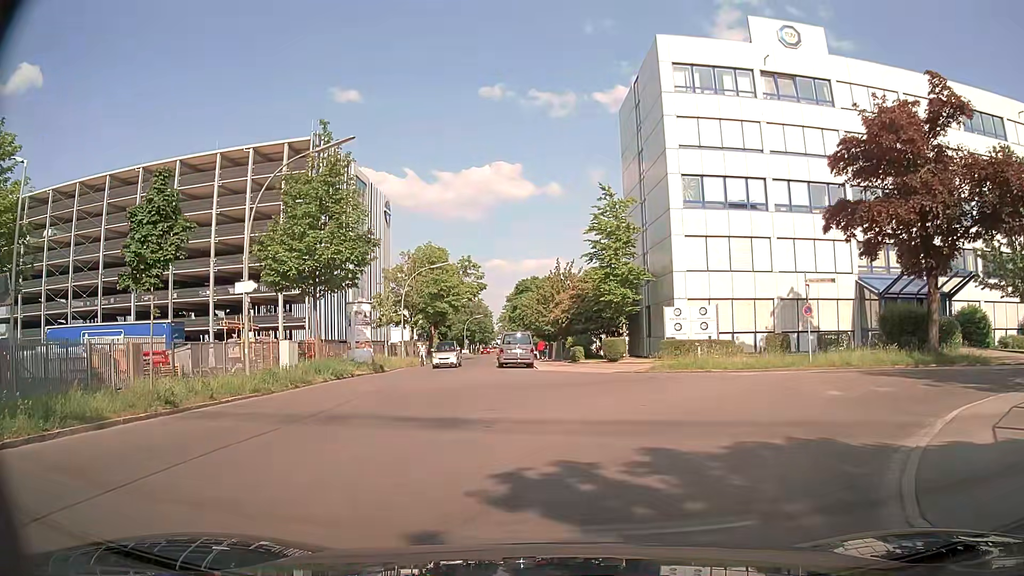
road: residential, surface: asphalt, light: Day
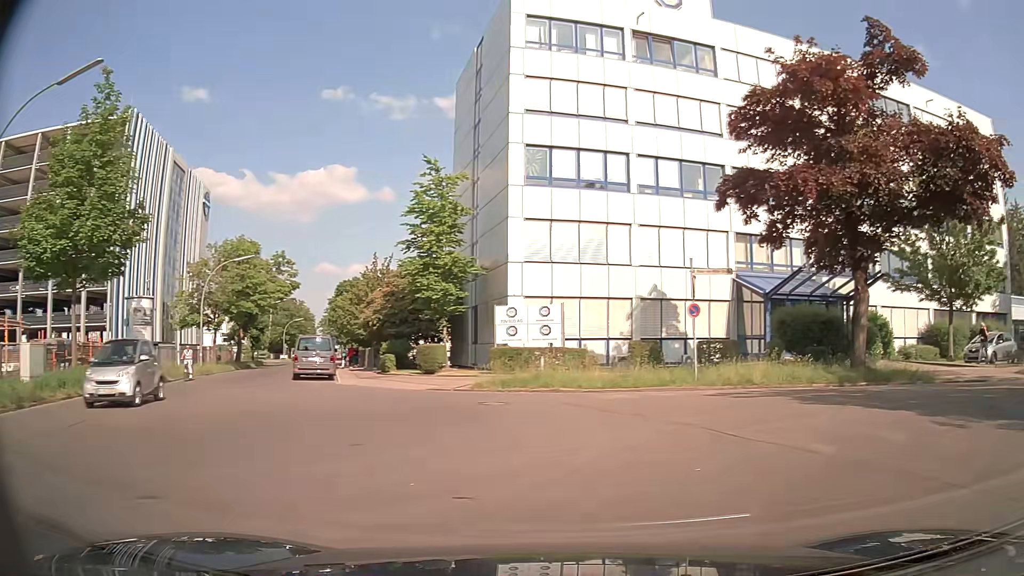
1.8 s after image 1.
(+0.4, +6.9) m; +13°
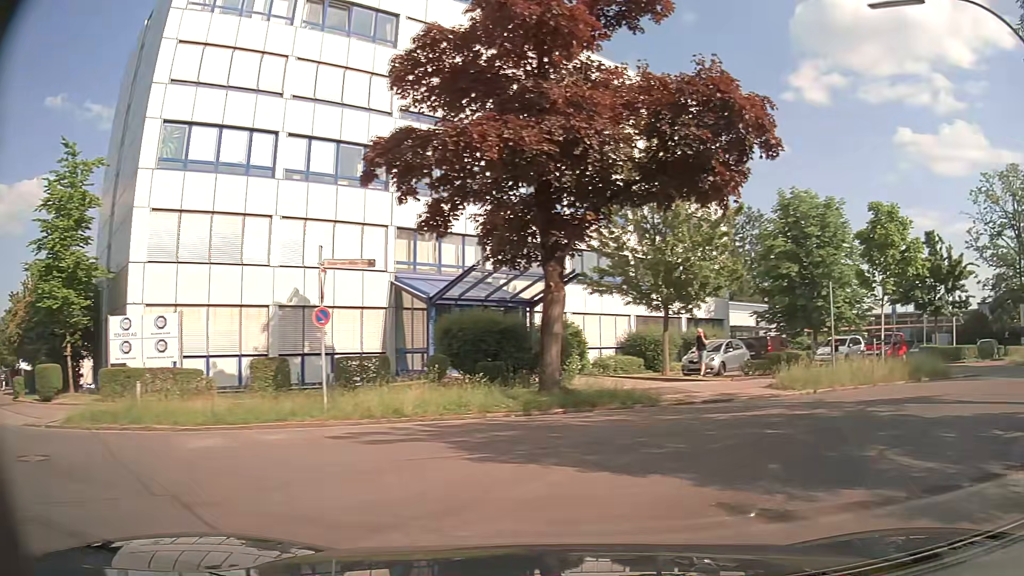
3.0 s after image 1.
(+1.1, +5.1) m; +26°
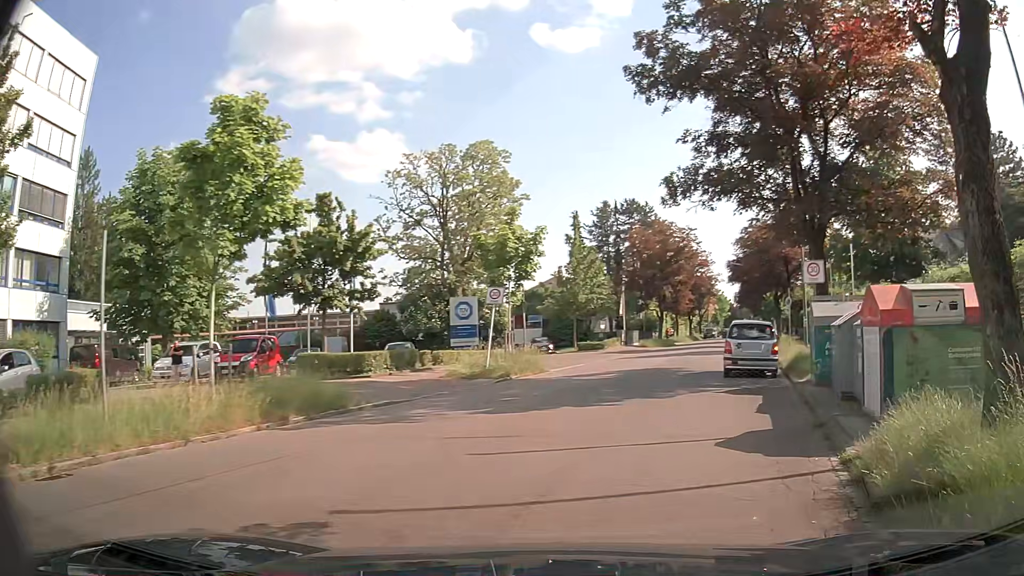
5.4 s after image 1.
(+4.8, +9.5) m; +52°
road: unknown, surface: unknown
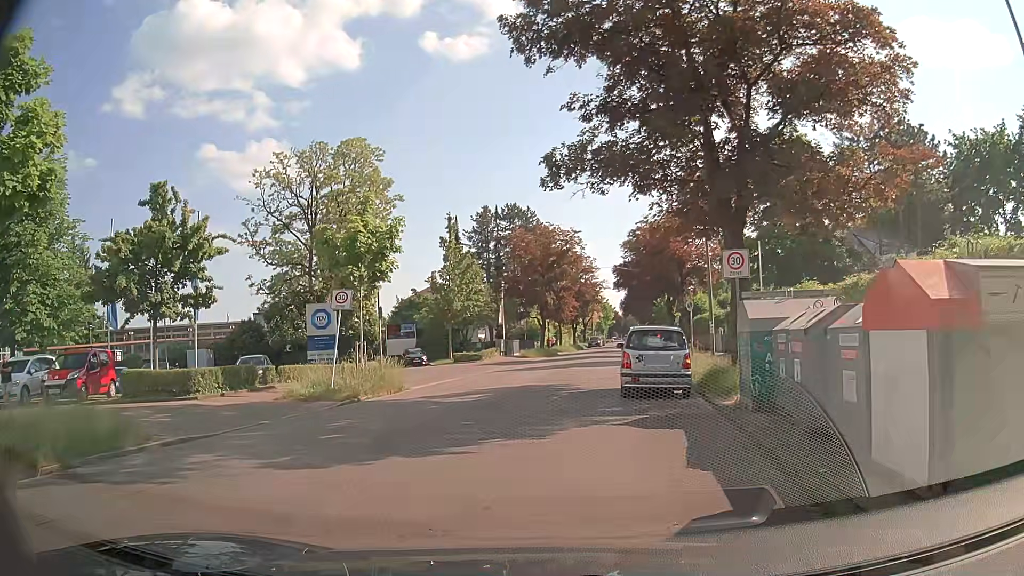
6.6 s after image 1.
(+0.5, +3.8) m; +9°
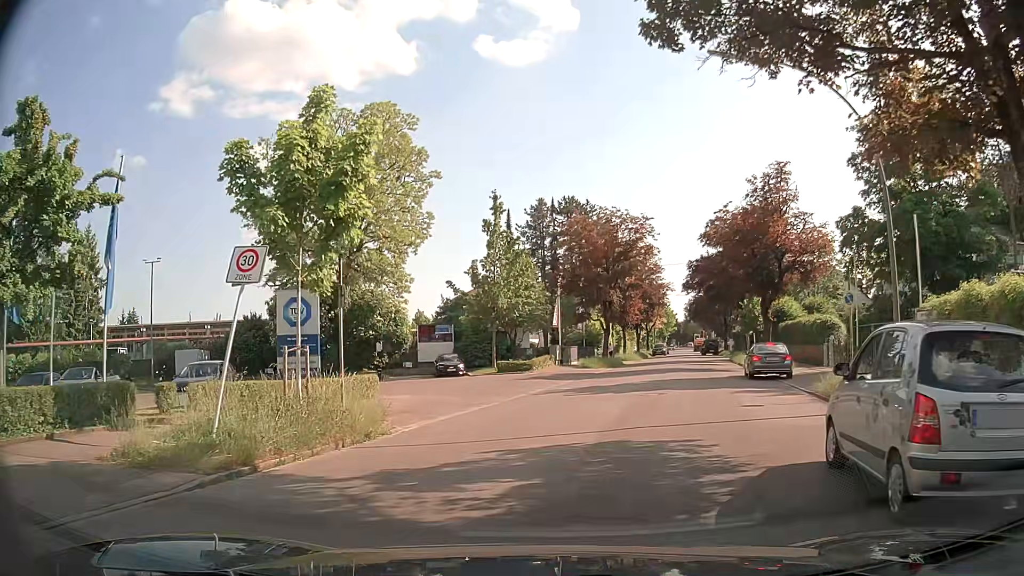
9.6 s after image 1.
(-0.2, +10.0) m; -3°
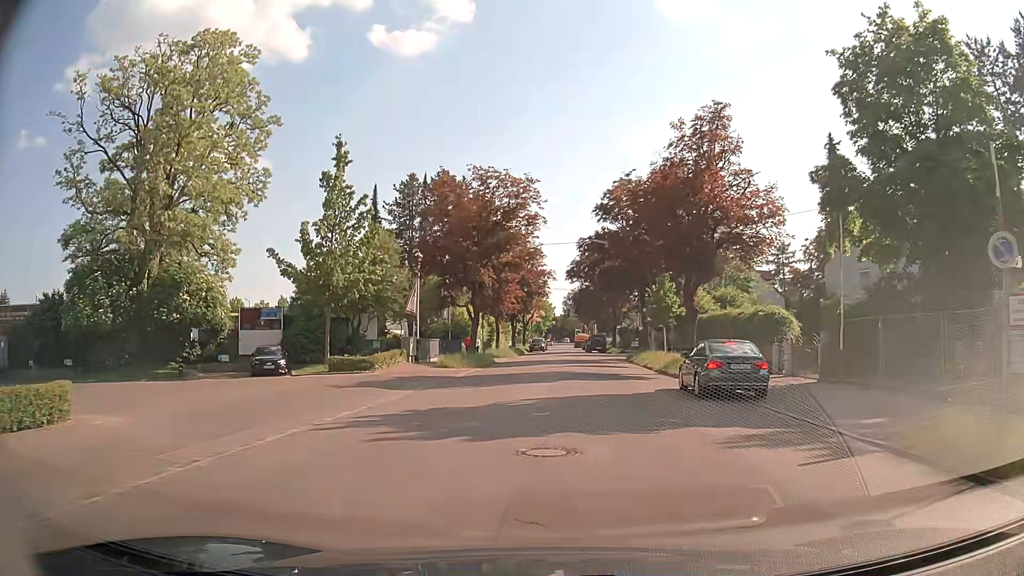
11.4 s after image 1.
(+1.0, +10.5) m; +10°
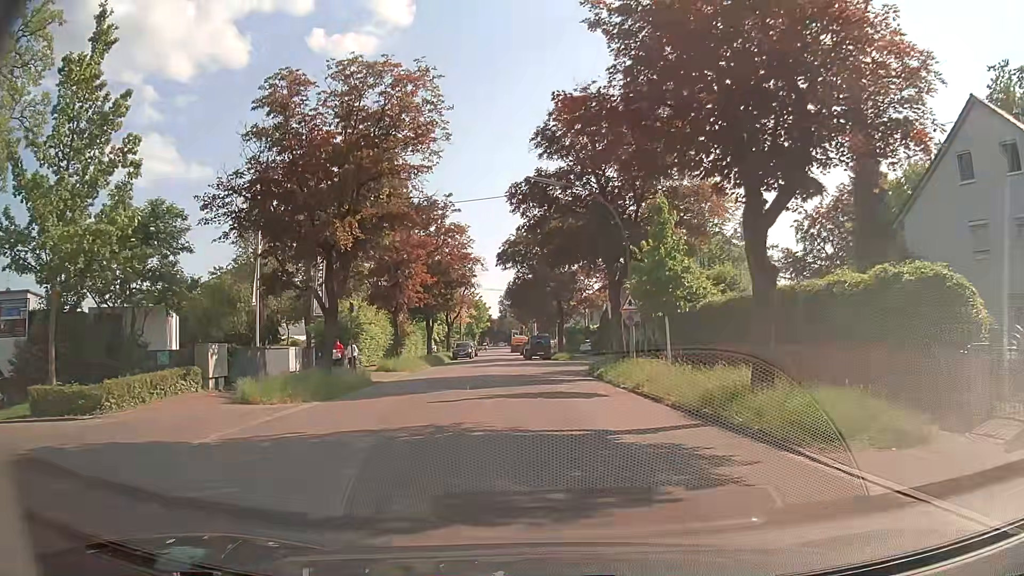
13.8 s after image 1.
(+1.1, +17.3) m; +5°
